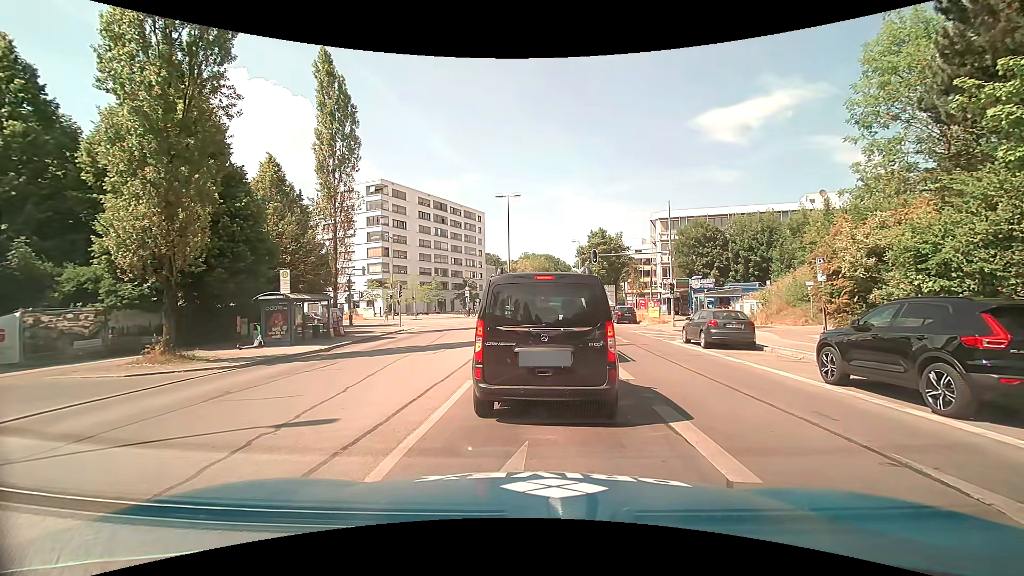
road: secondary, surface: asphalt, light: Day
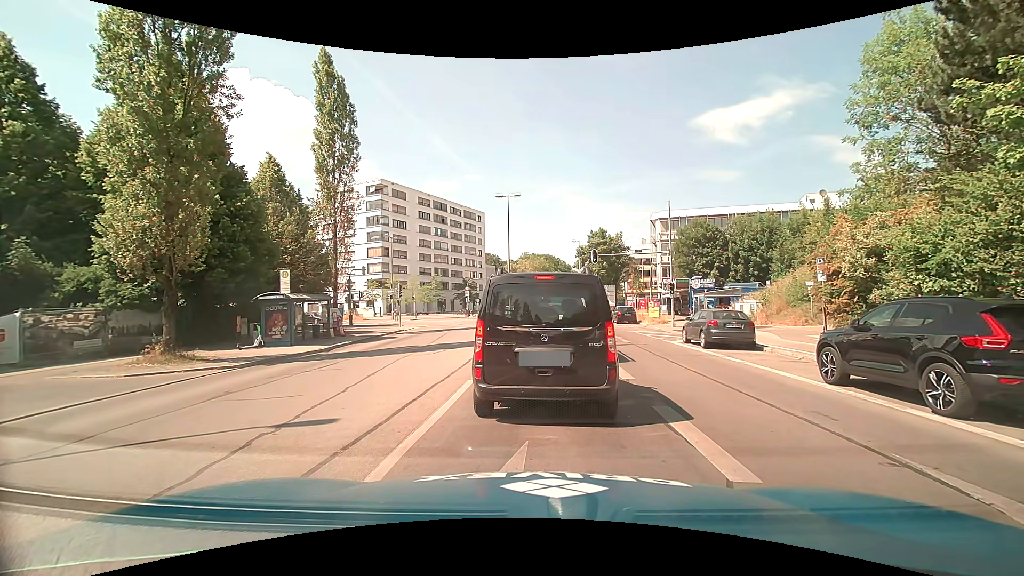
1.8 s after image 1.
(0.0, 0.0) m; 0°
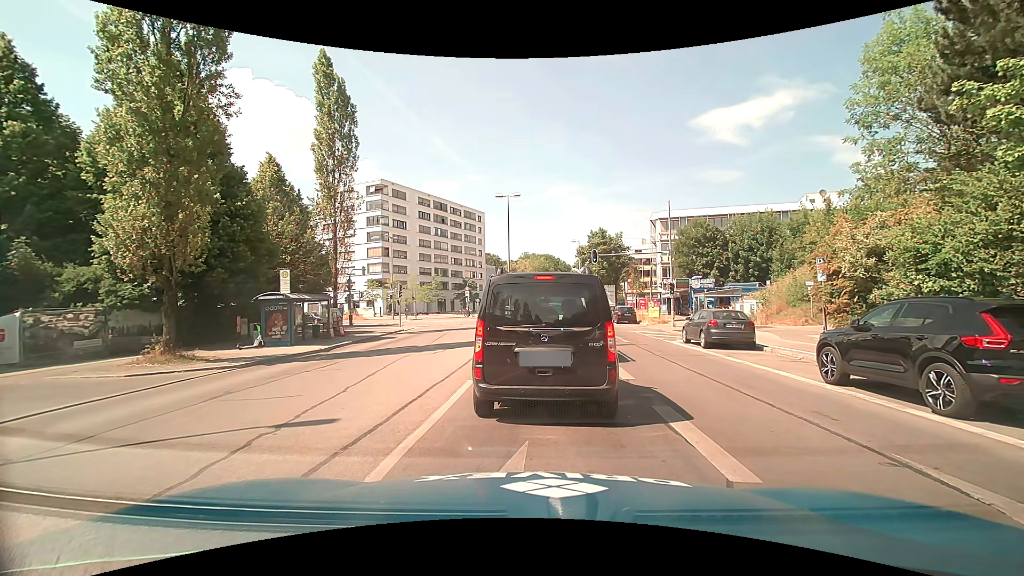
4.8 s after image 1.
(0.0, 0.0) m; 0°
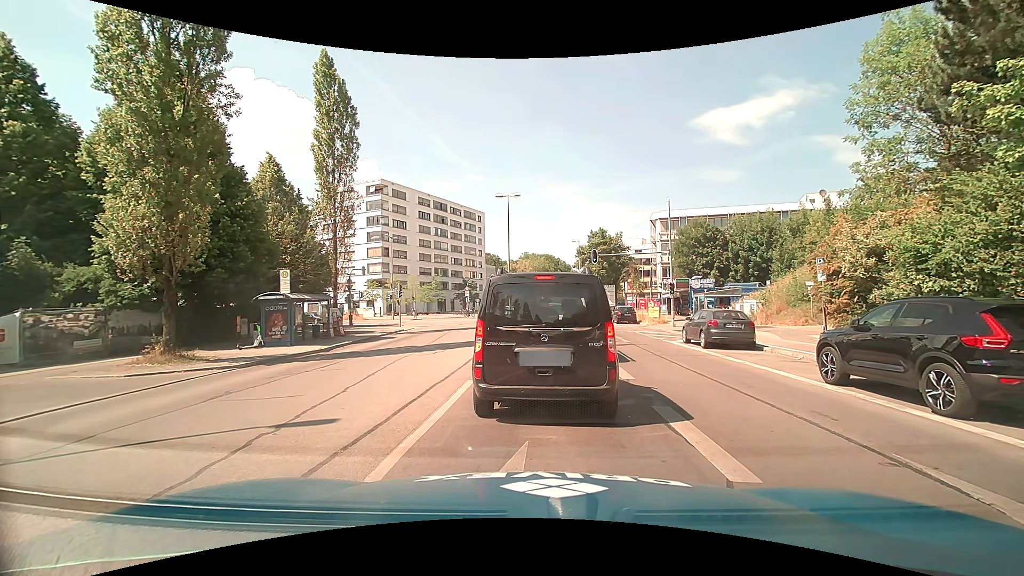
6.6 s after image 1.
(0.0, 0.0) m; 0°
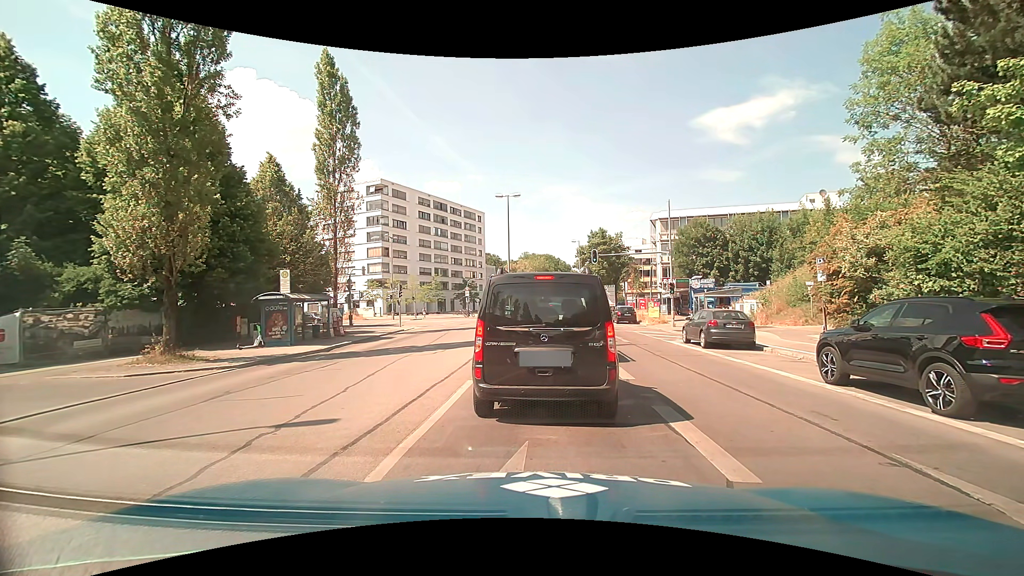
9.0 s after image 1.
(0.0, 0.0) m; 0°
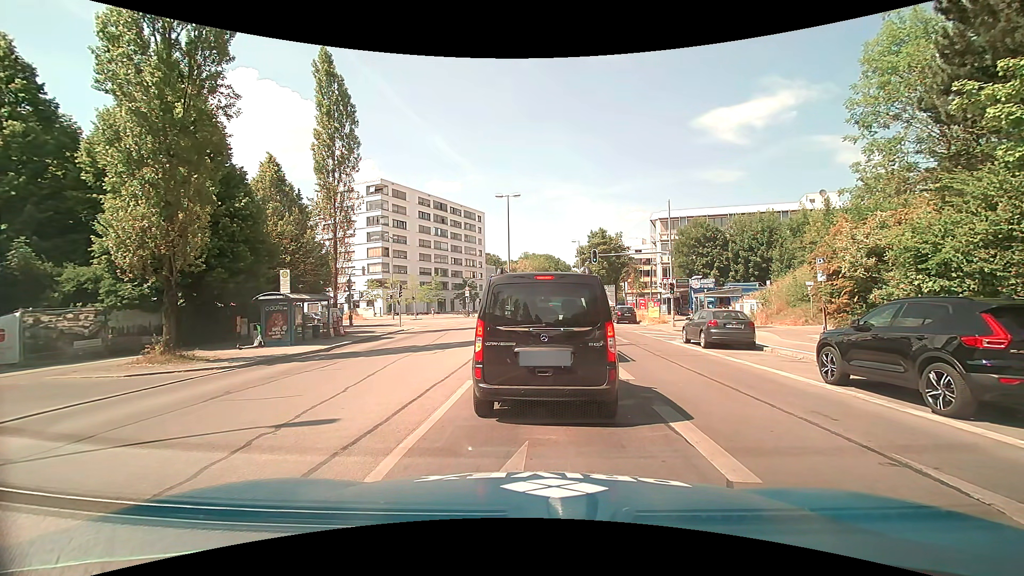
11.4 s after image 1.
(0.0, 0.0) m; 0°
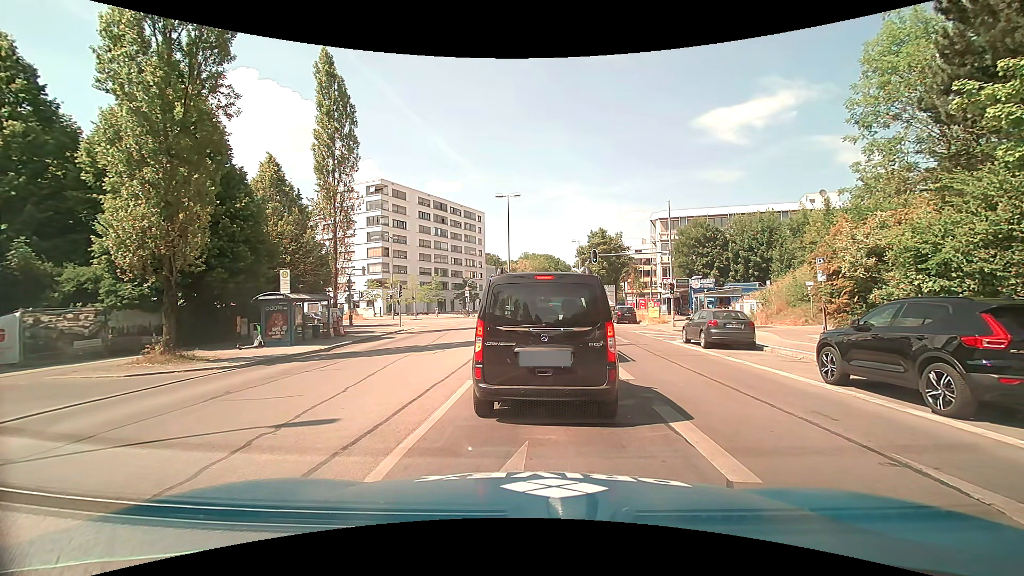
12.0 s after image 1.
(0.0, 0.0) m; 0°
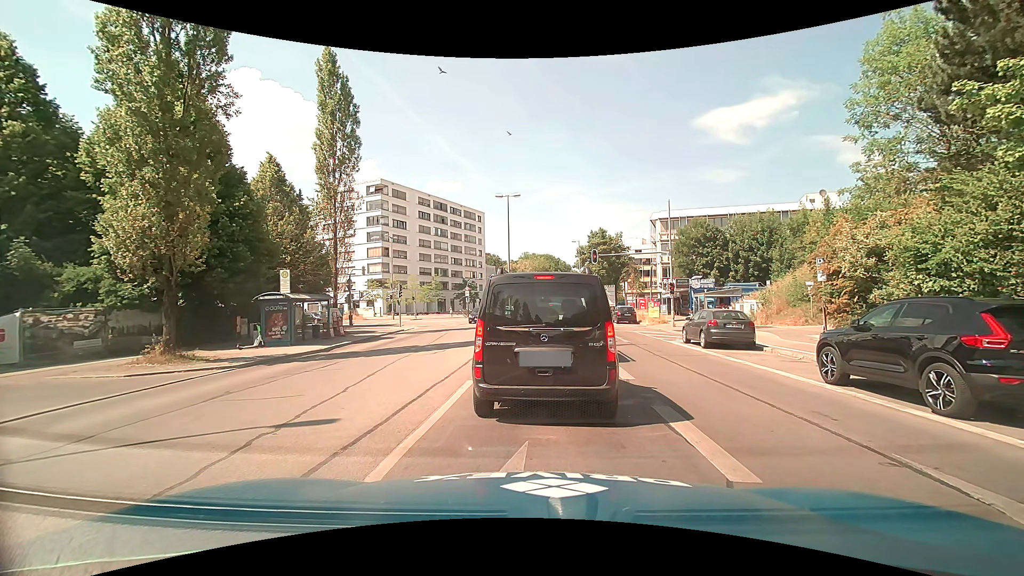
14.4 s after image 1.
(0.0, 0.0) m; 0°
